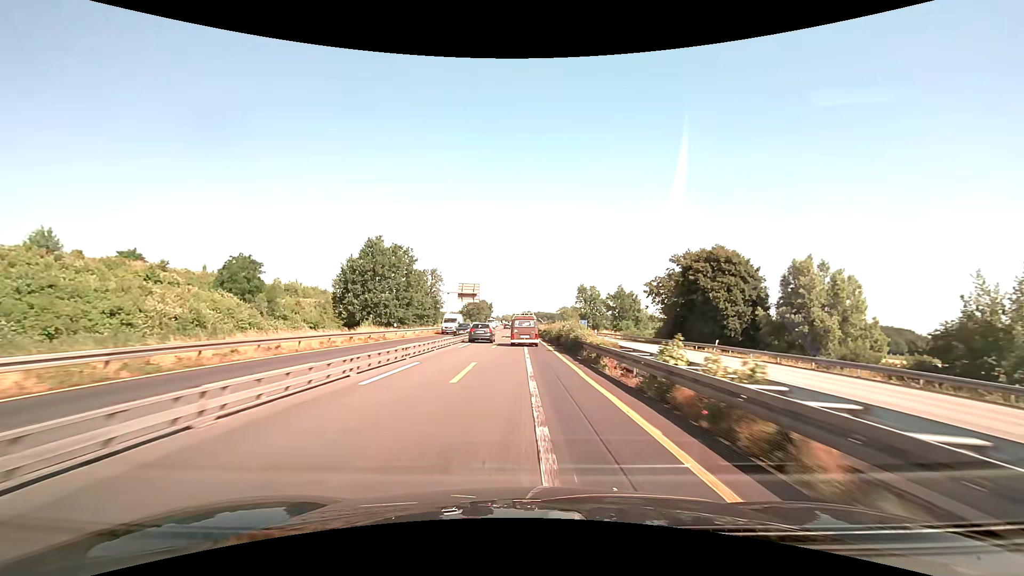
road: motorway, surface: asphalt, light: Day
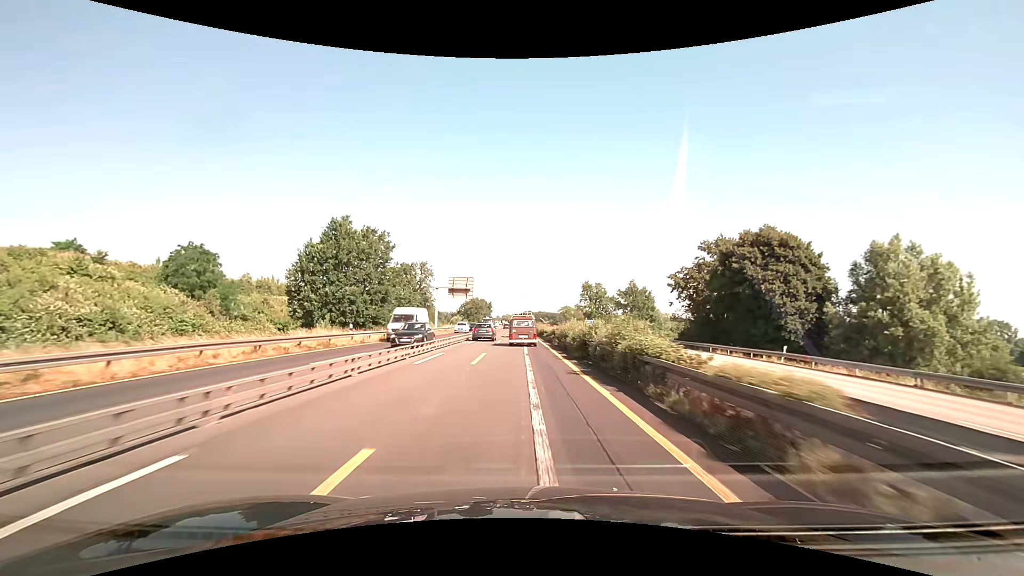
(0.0, +12.0) m; 0°
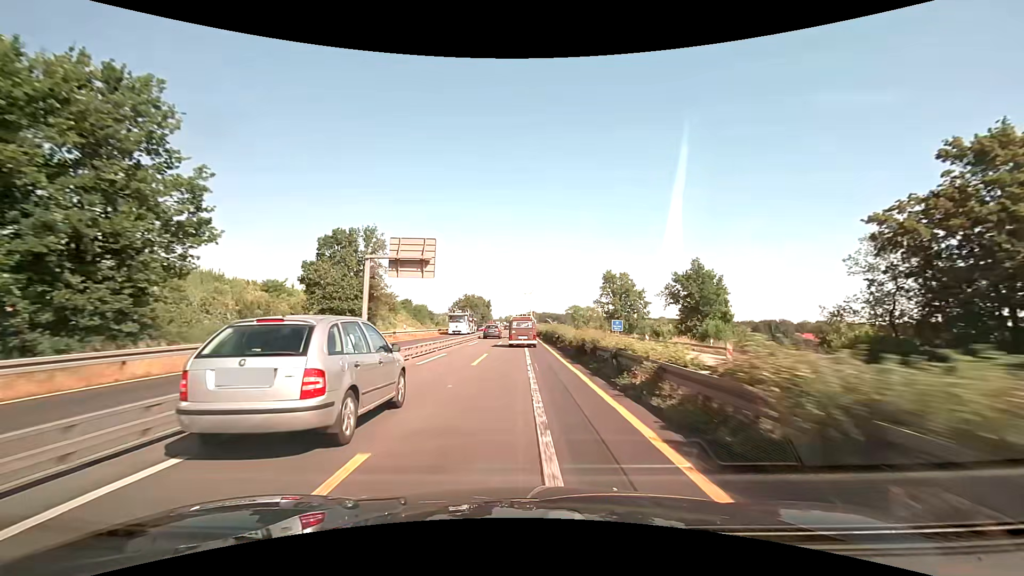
(-0.2, +35.8) m; 0°
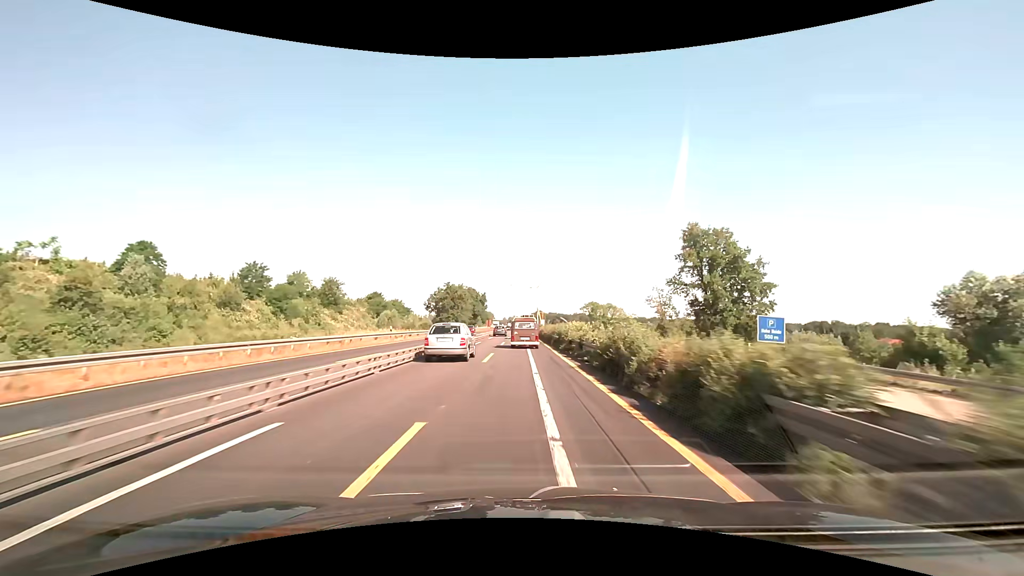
(-0.3, +59.5) m; -1°
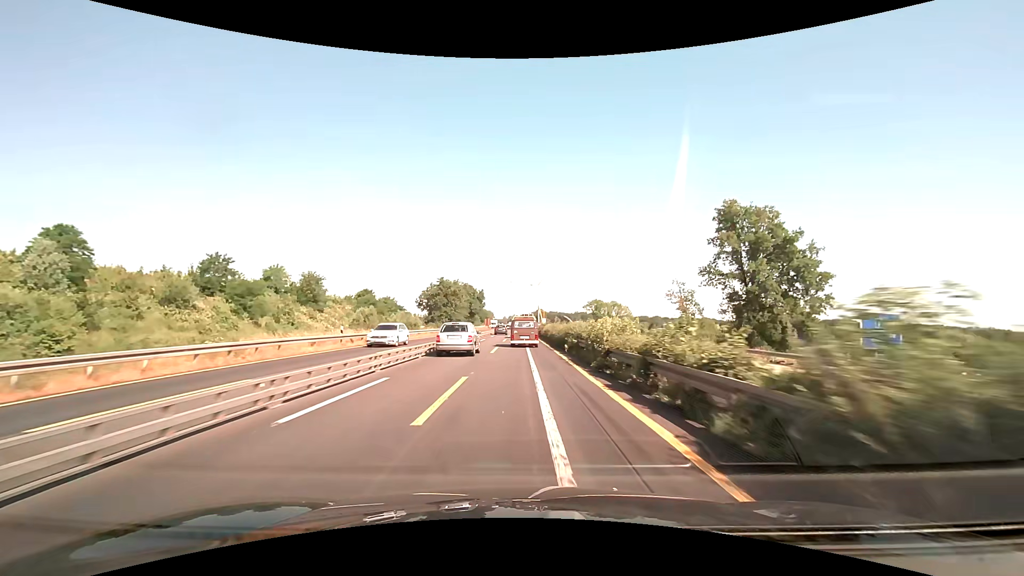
(0.0, +11.9) m; 0°
